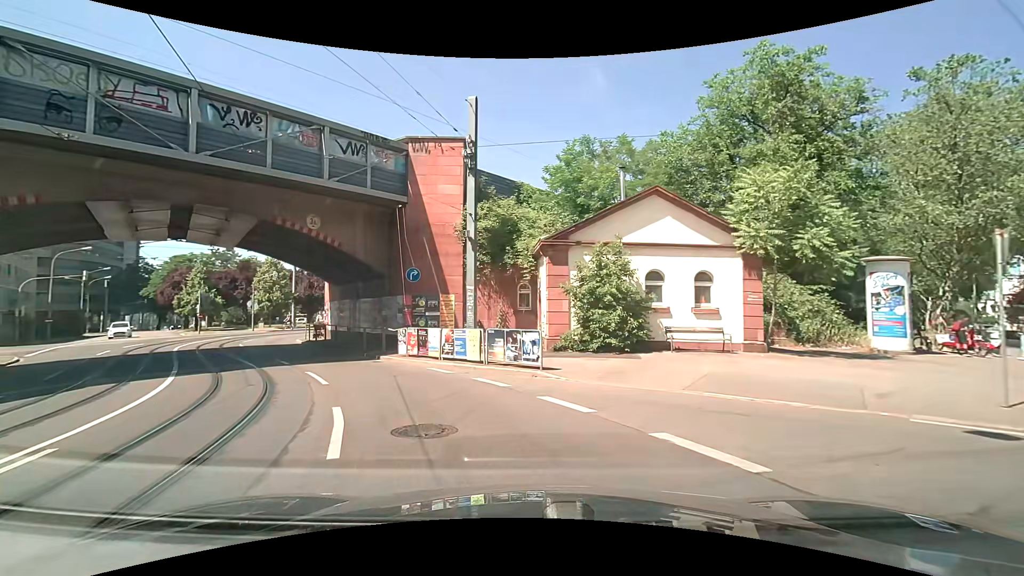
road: primary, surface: asphalt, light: Day
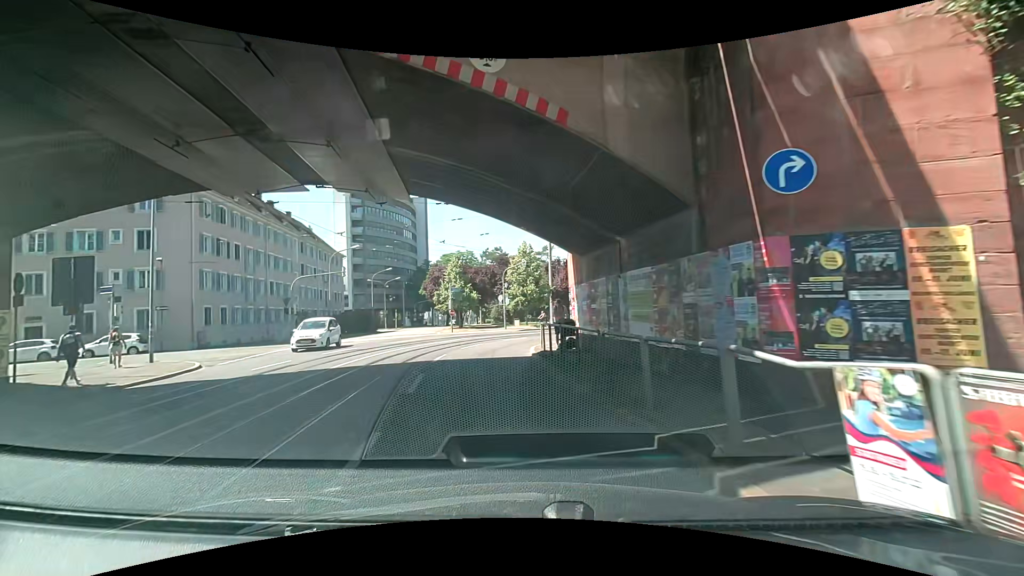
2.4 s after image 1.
(-3.7, +13.9) m; -30°
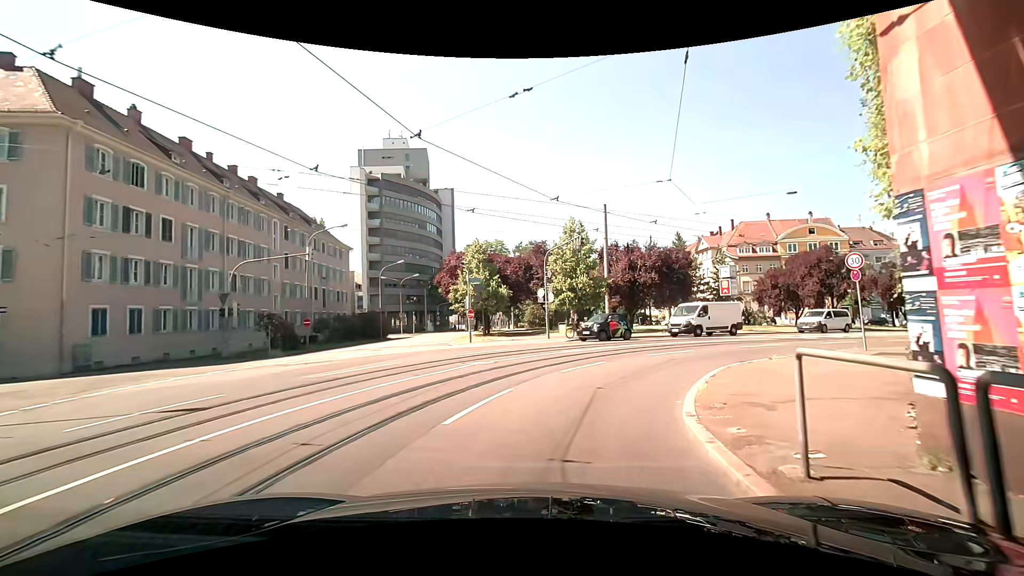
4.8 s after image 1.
(-1.3, +14.6) m; -5°
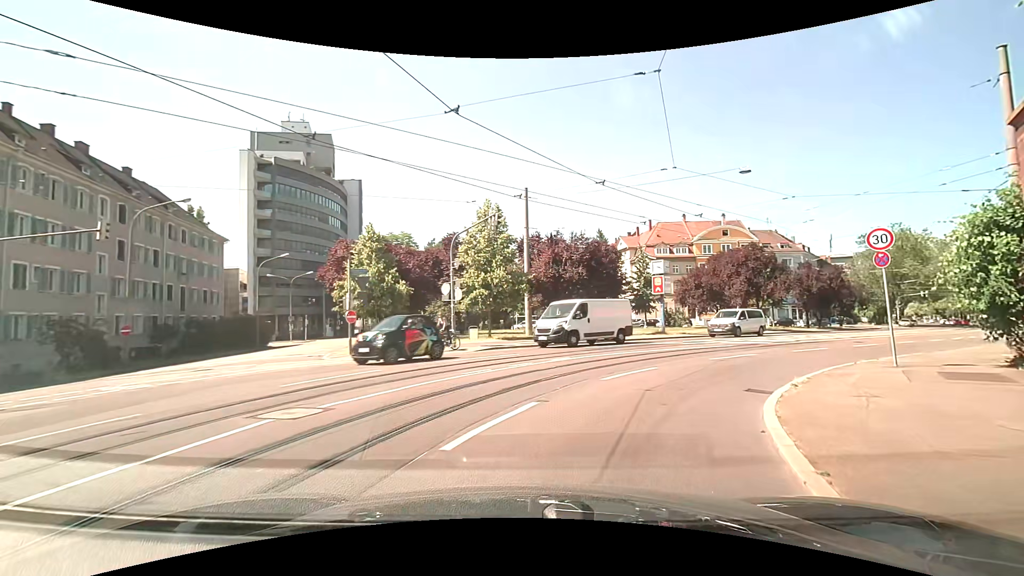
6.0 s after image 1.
(+0.3, +7.0) m; +9°
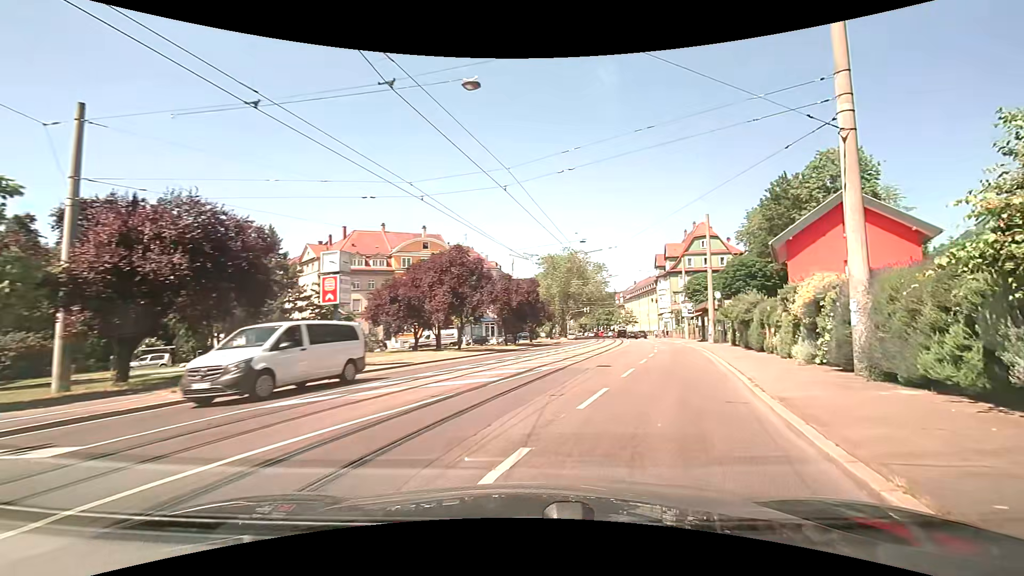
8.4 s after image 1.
(+4.3, +13.0) m; +36°
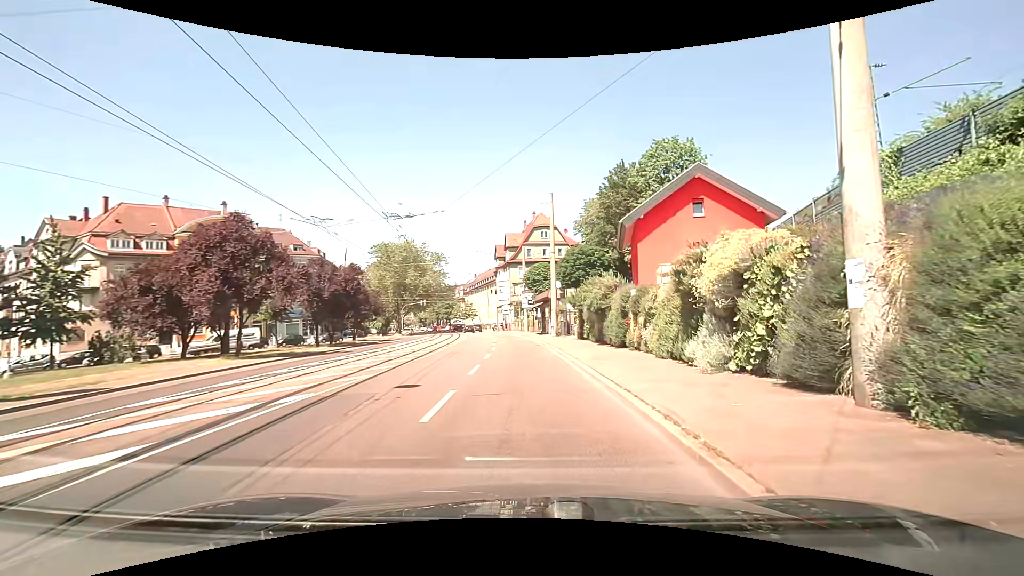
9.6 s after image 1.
(+1.3, +7.6) m; +17°
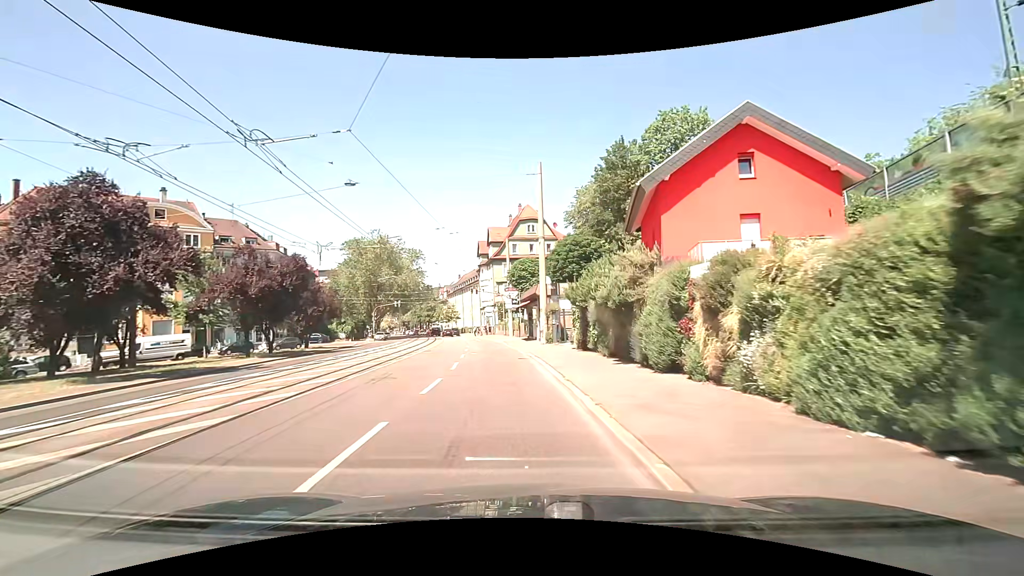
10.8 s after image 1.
(+0.2, +8.7) m; +1°
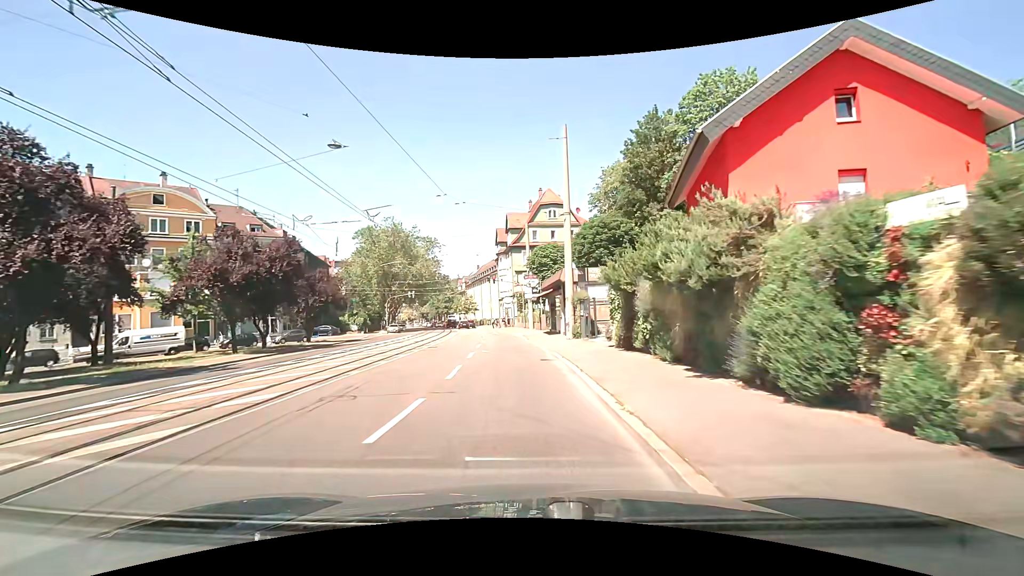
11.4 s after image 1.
(-0.1, +4.7) m; -2°
